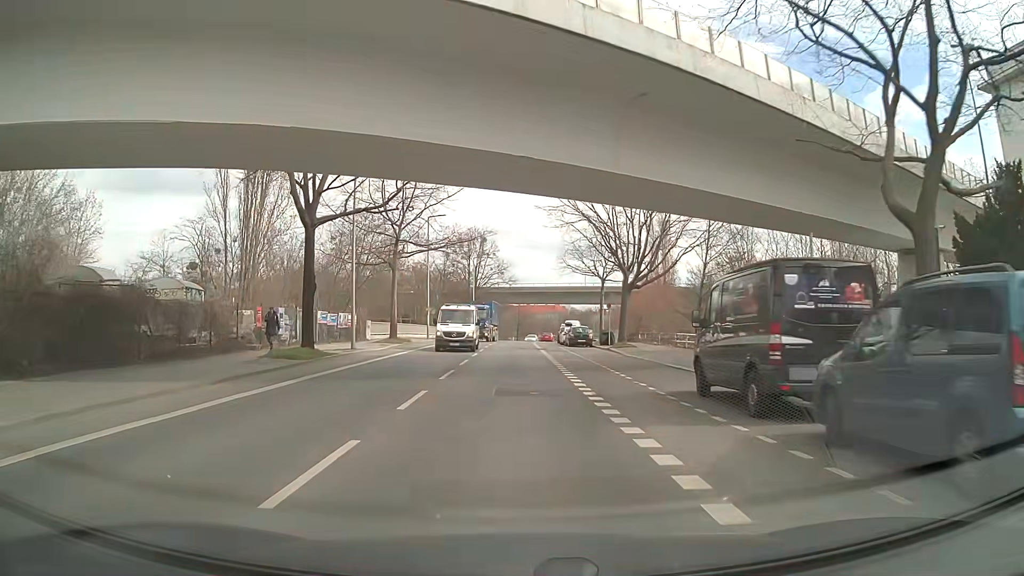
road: tertiary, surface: asphalt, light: Day
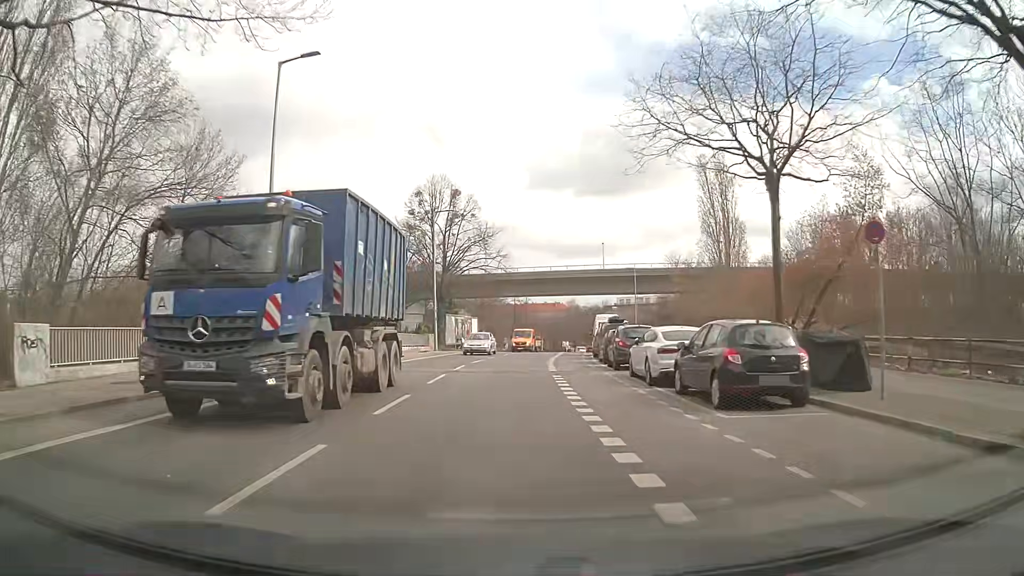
(0.0, +36.5) m; 0°
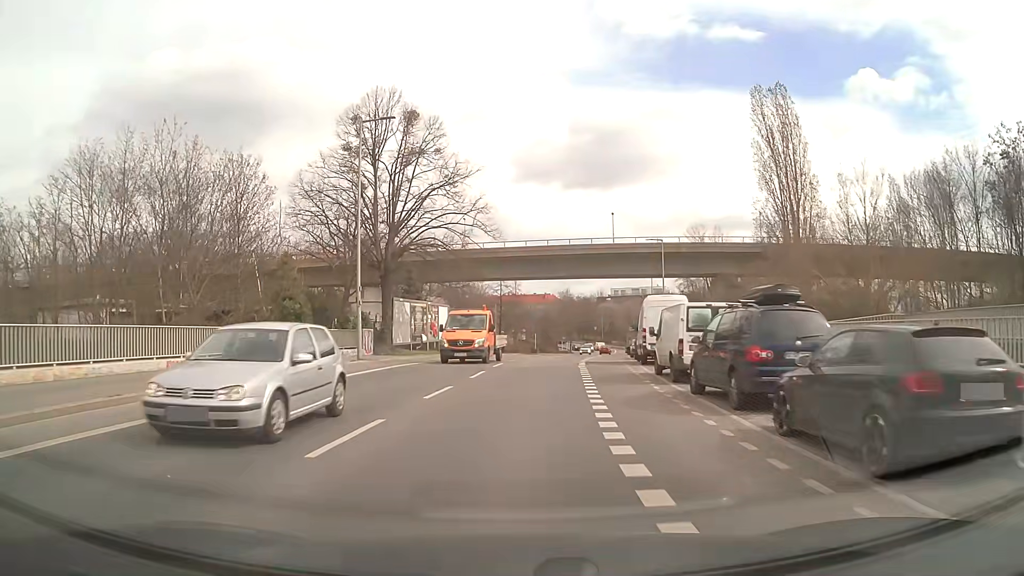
(+0.3, +21.9) m; +1°
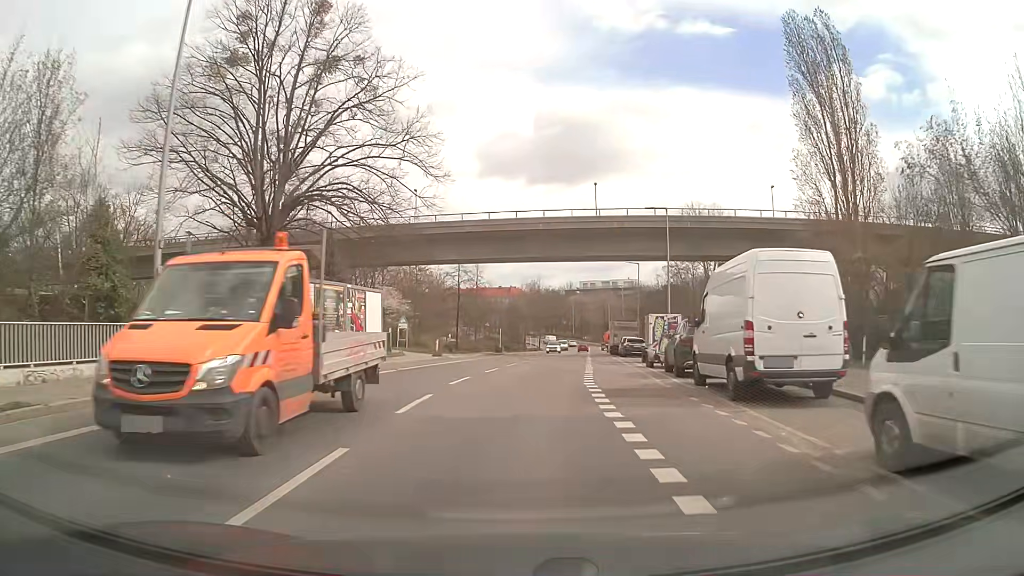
(+0.5, +14.8) m; +3°
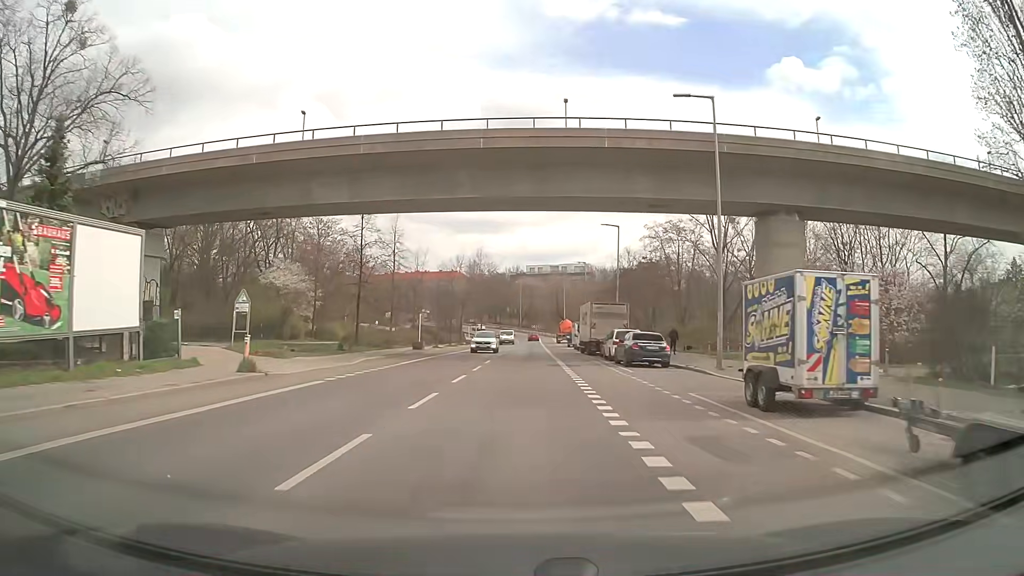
(+1.0, +22.8) m; +5°
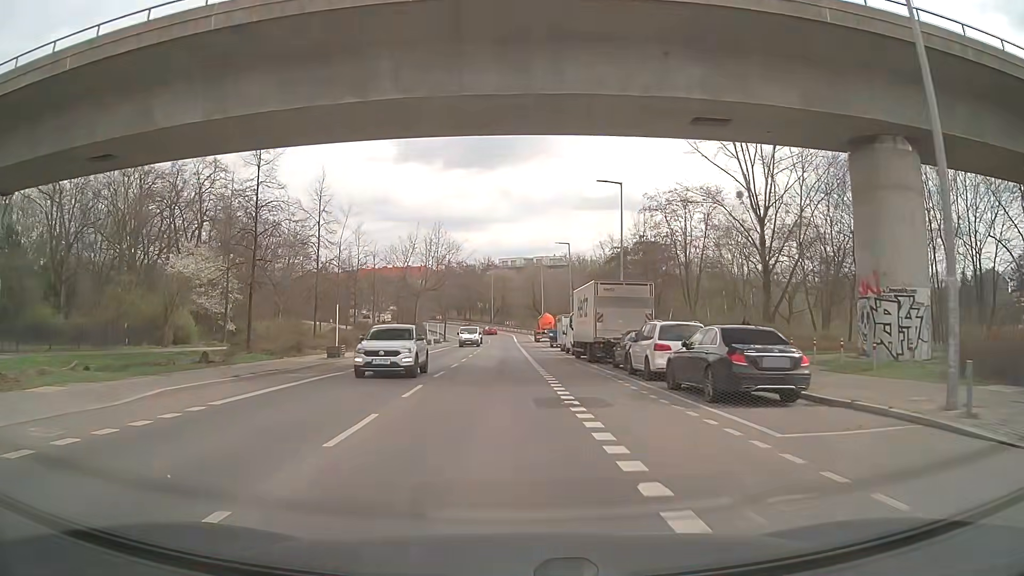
(+0.4, +15.8) m; +2°
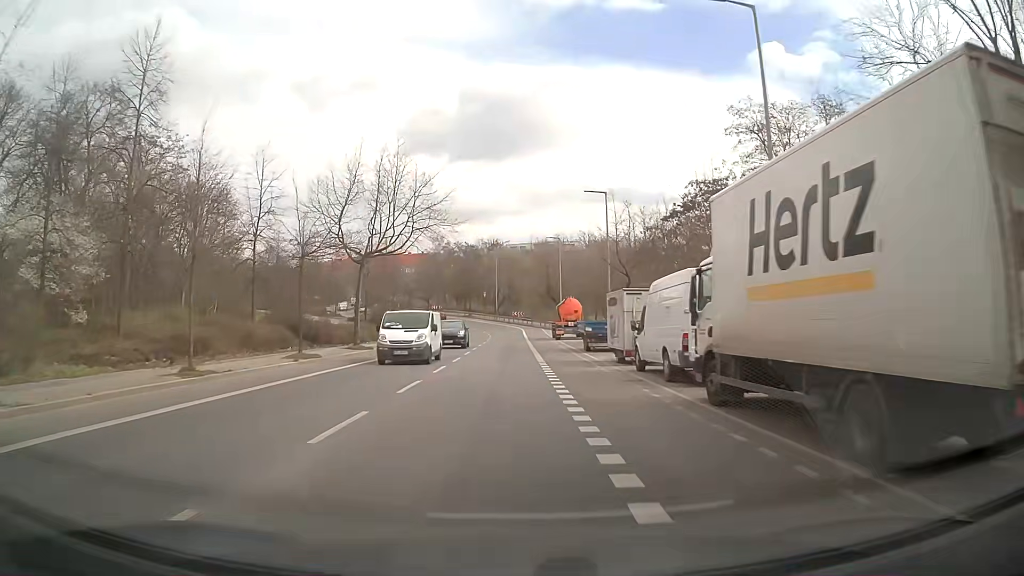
(-0.1, +24.3) m; -1°
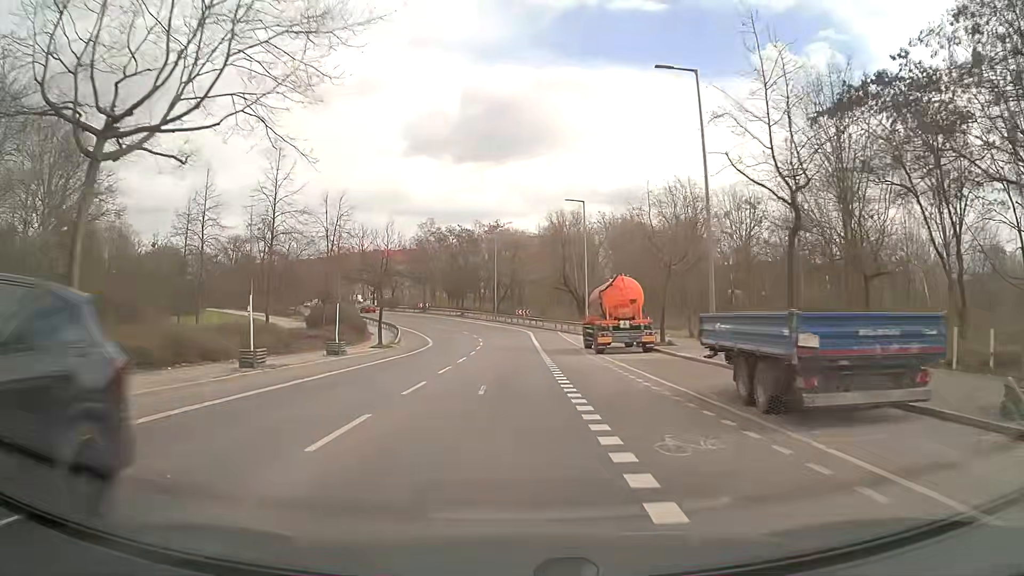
(-0.1, +24.5) m; 0°
(0, +10) (0, +20) (0, +30) (0, +40) (-1, +50) (-2, +60) (-4, +70) (-7, +79) (-11, +88) (-16, +97) m
